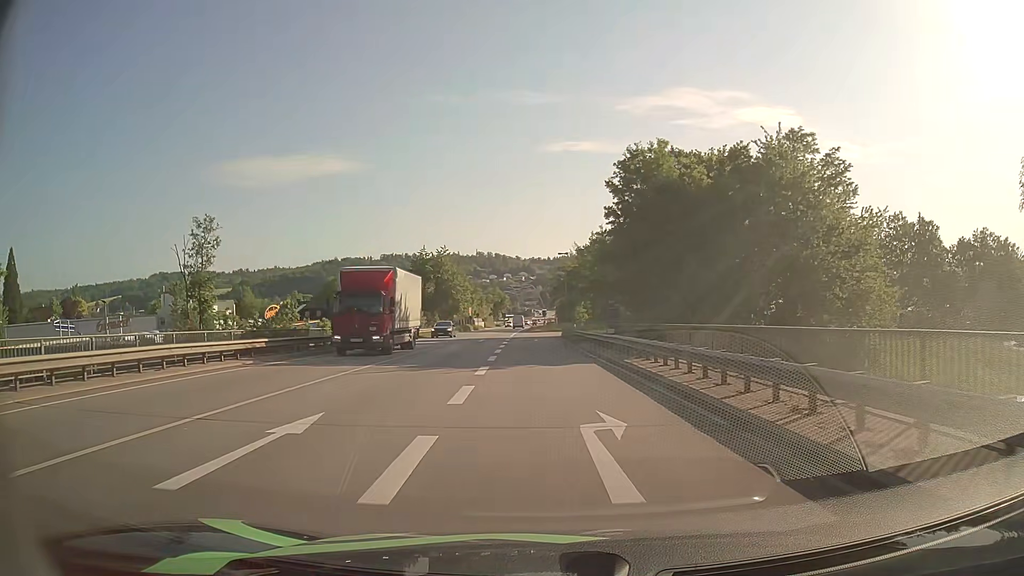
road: primary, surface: asphalt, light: Day
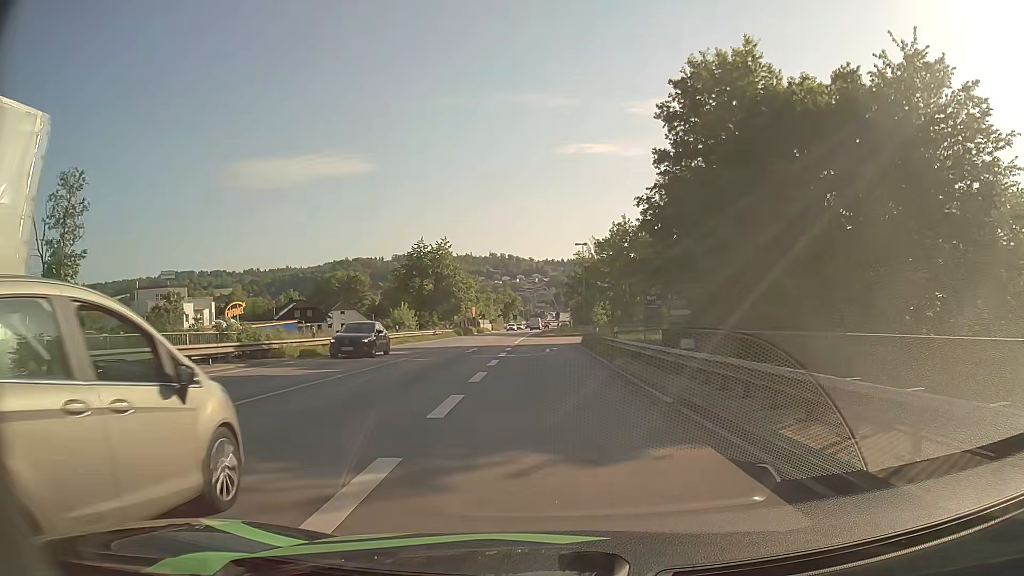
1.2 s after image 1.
(-0.2, +13.3) m; -1°
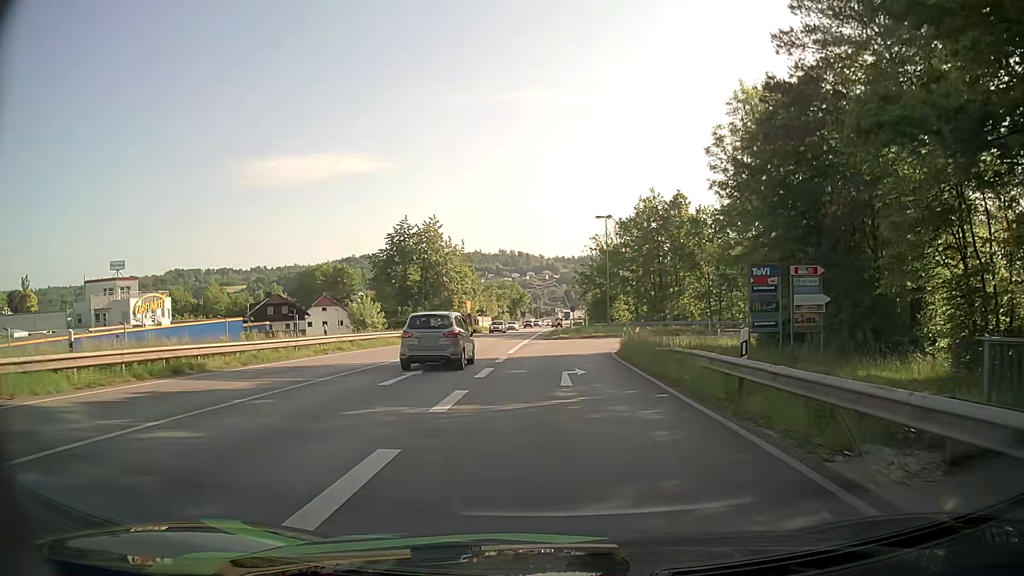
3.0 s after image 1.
(-0.2, +17.7) m; -1°
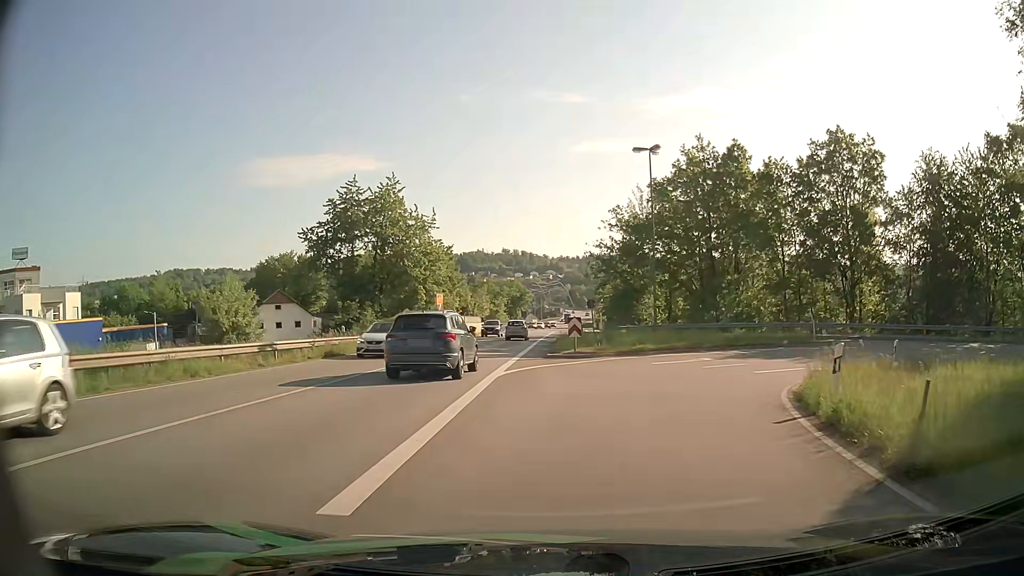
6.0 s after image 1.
(-0.1, +23.1) m; 0°
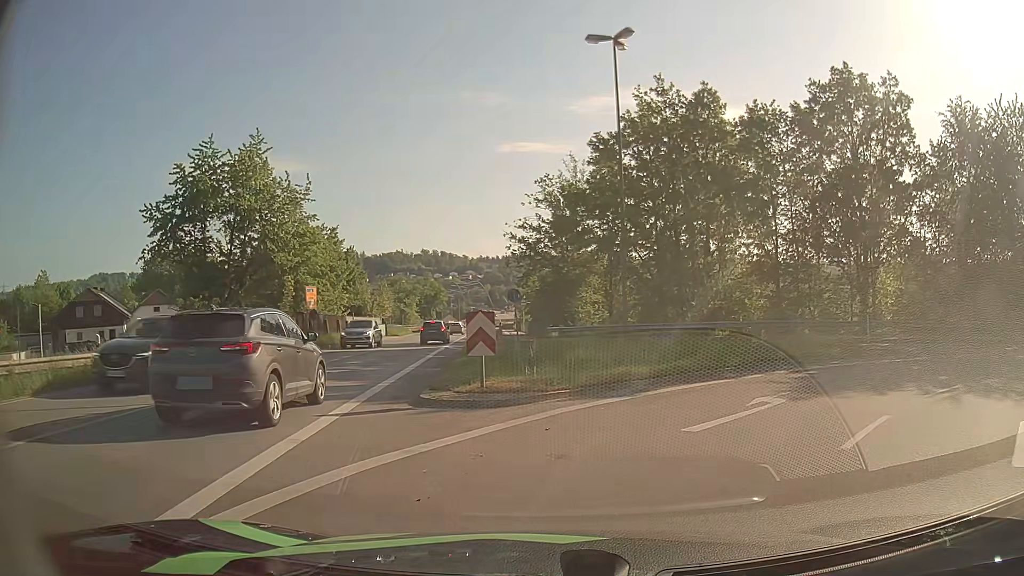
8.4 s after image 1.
(+0.6, +14.1) m; +7°
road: primary_link
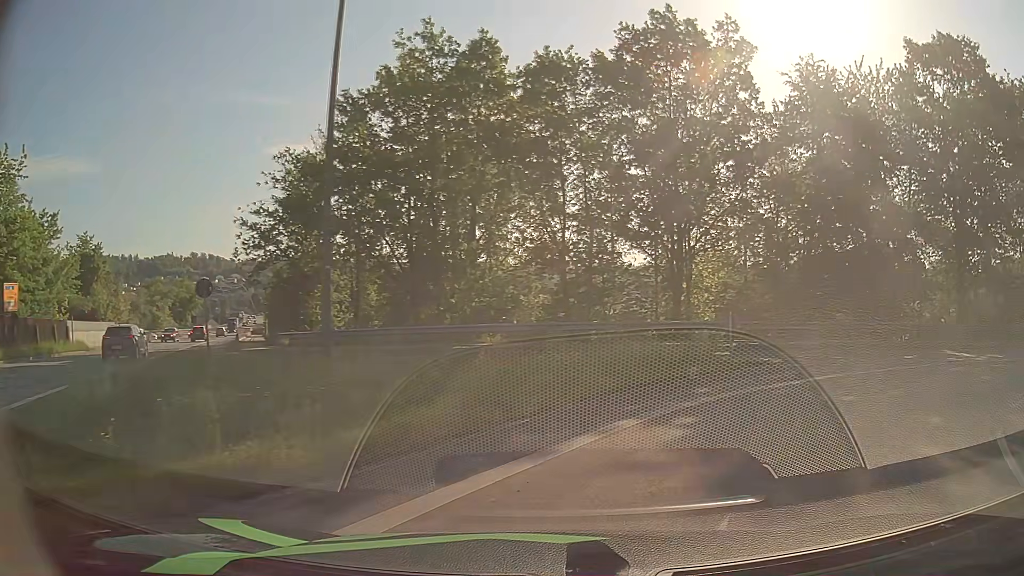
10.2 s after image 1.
(+1.4, +8.7) m; +20°
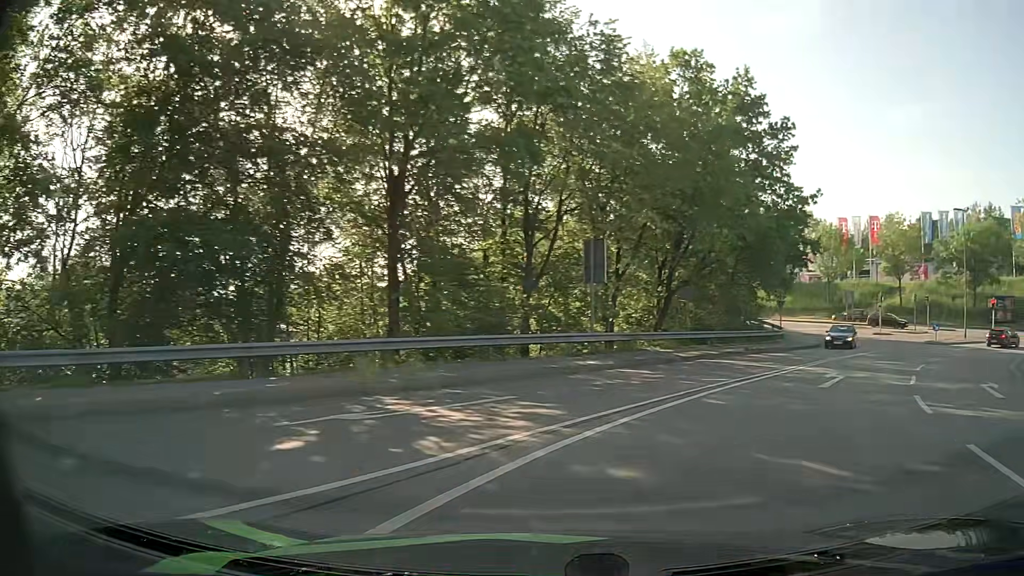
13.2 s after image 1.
(+6.4, +13.3) m; +52°
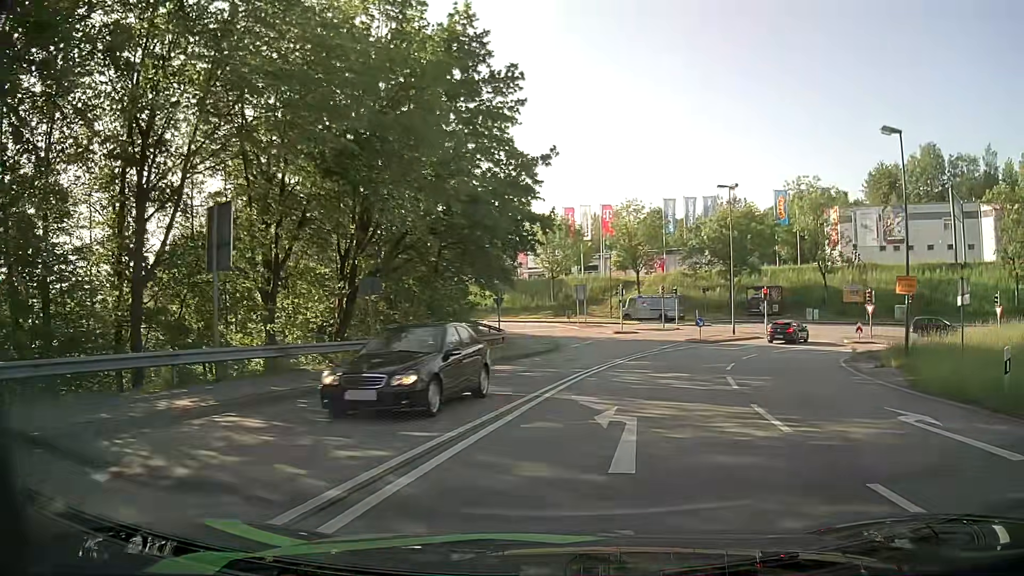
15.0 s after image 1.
(+2.1, +8.5) m; +24°
(+1, +10) (+3, +20) (+7, +29) (+12, +37) (+18, +45) (+21, +55) (+16, +64) (+8, +70) (0, +75) (-9, +80) m
